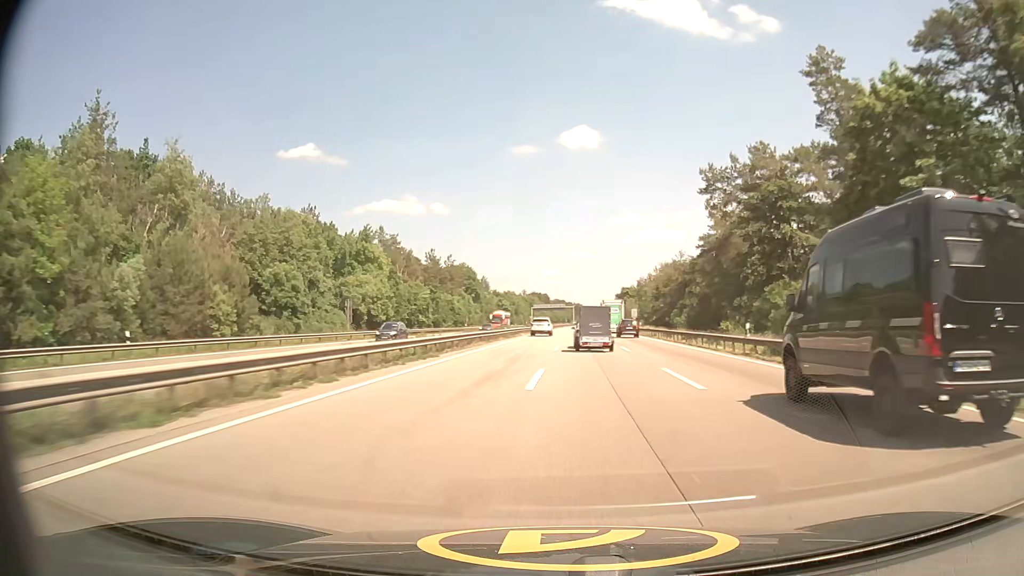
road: motorway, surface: asphalt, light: Day
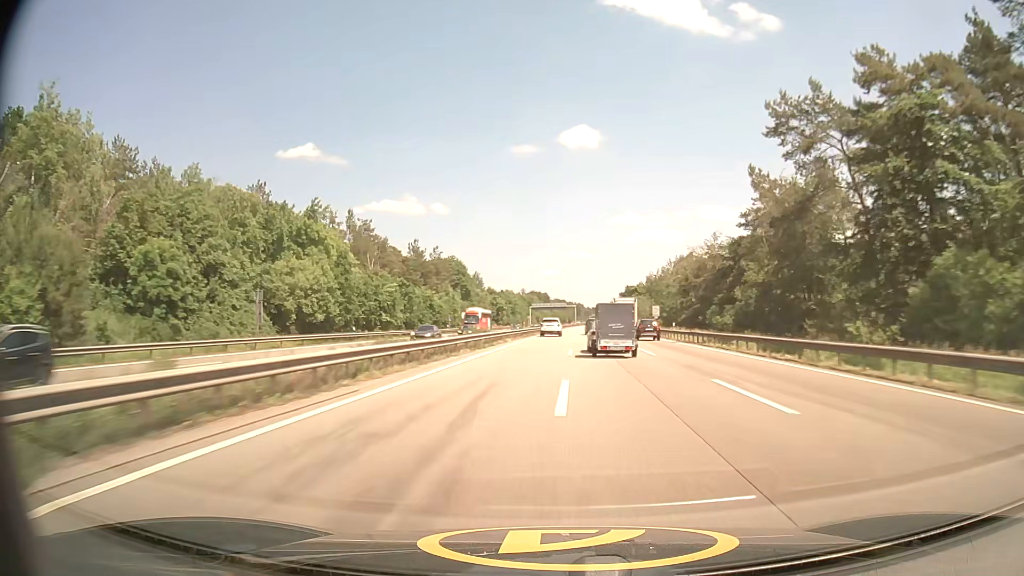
(-0.1, +21.6) m; 0°
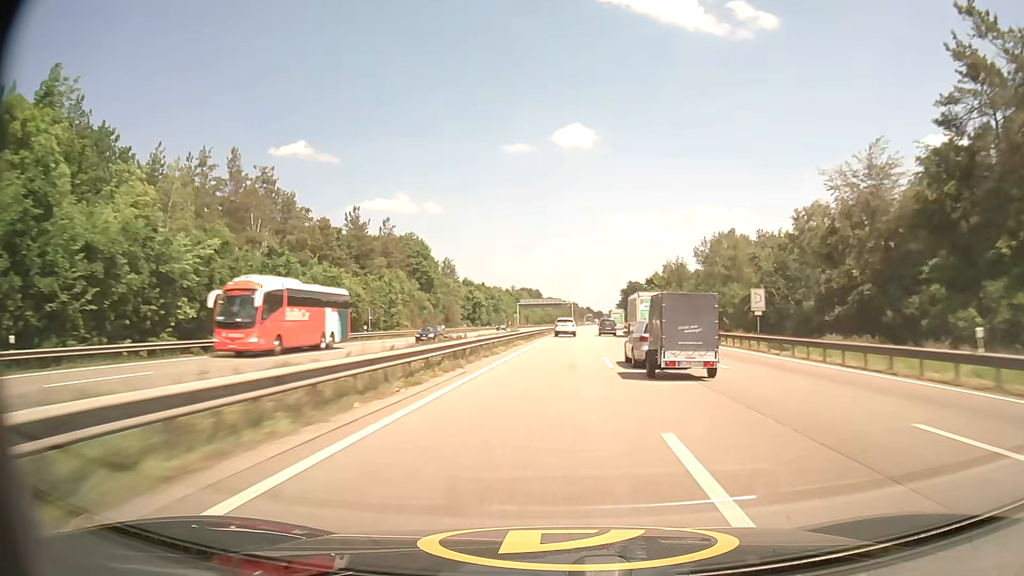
(+0.1, +43.1) m; +1°
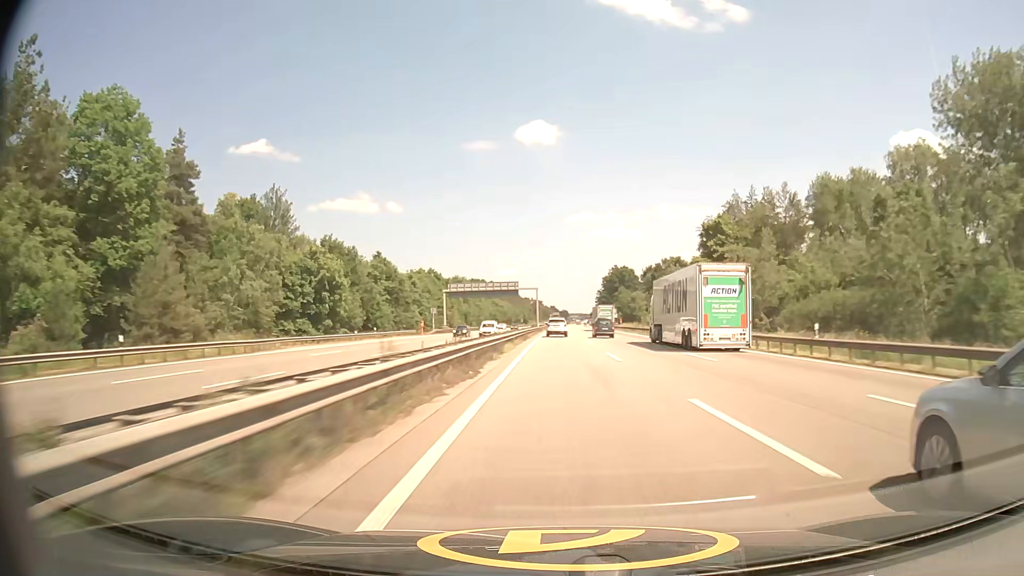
(+2.2, +86.0) m; +3°
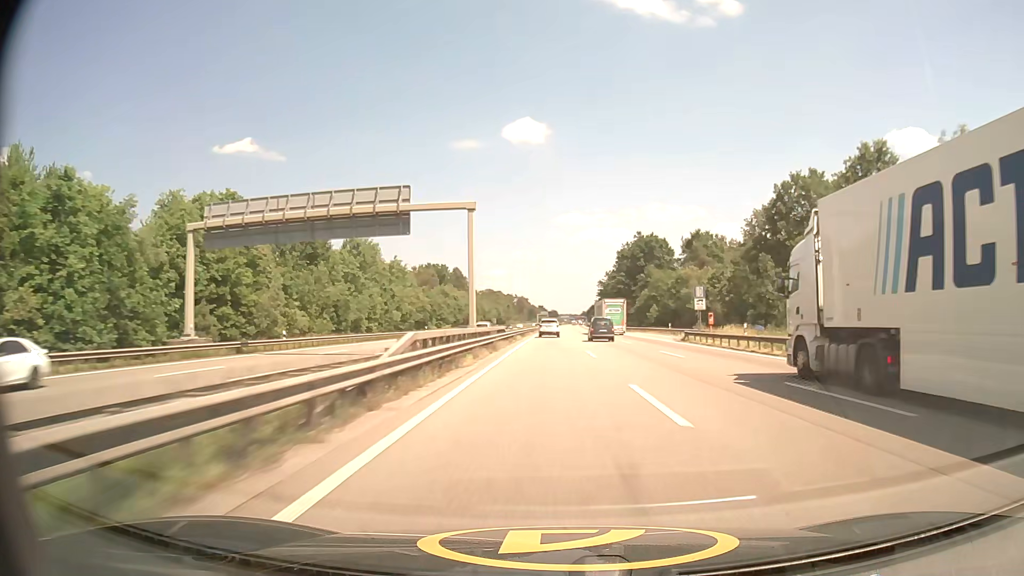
(+1.0, +86.4) m; +1°
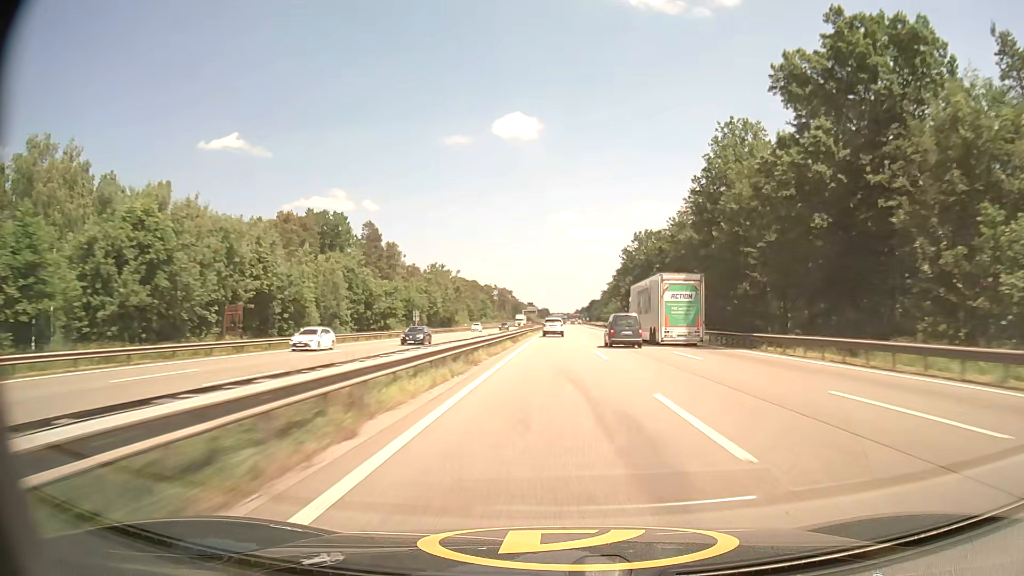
(+0.1, +109.5) m; +1°
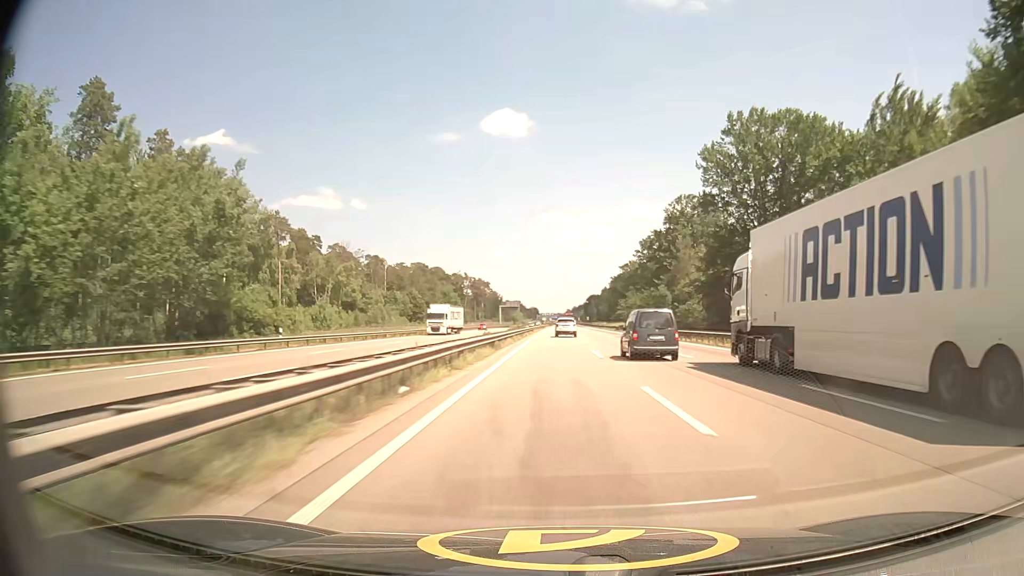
(+0.7, +88.0) m; +1°
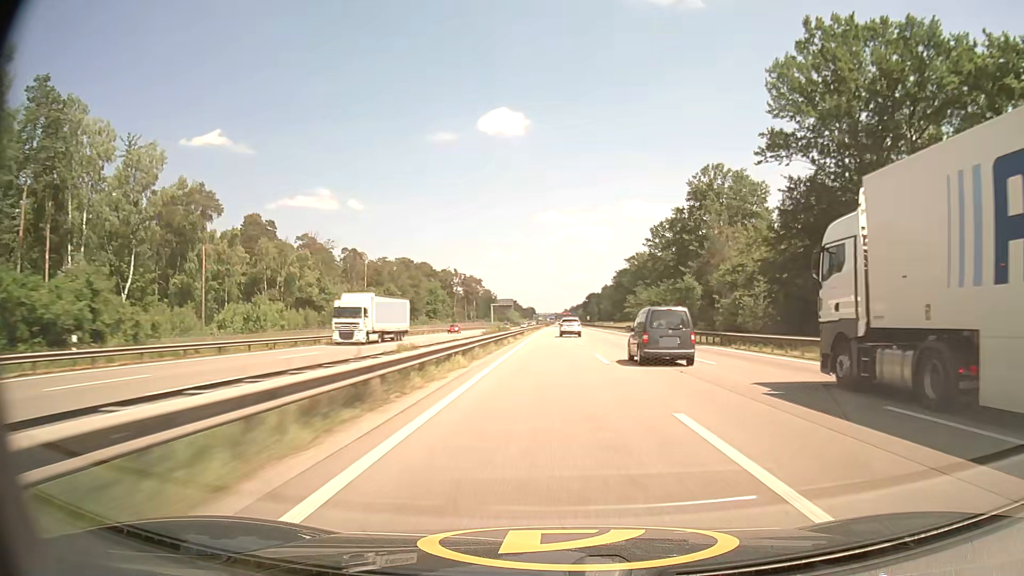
(0.0, +22.0) m; 0°
(0, +10) (0, +20) (0, +30) (0, +40) (0, +50) (0, +60) (0, +70) (0, +80) (0, +90) (0, +100) m
